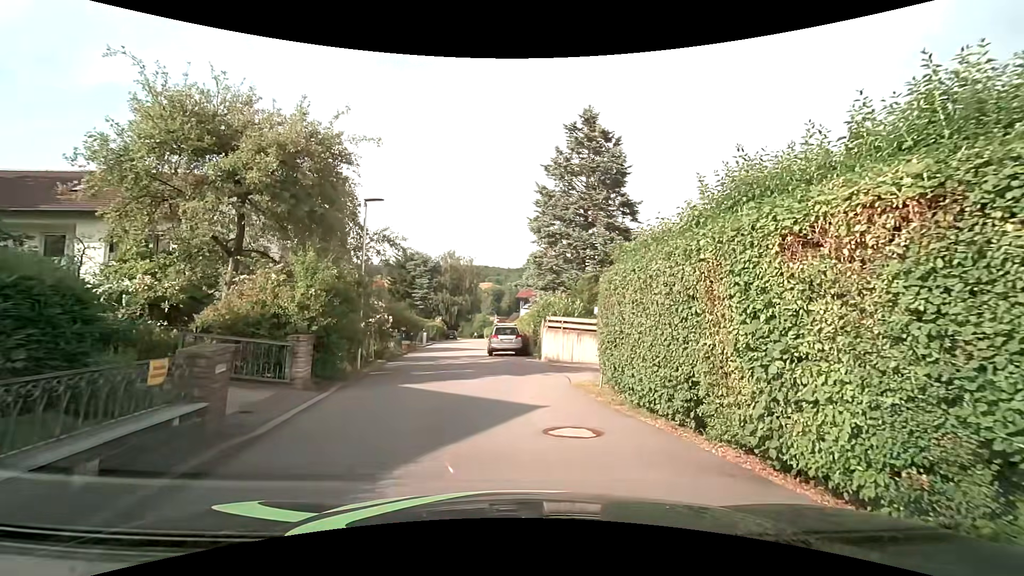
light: Day
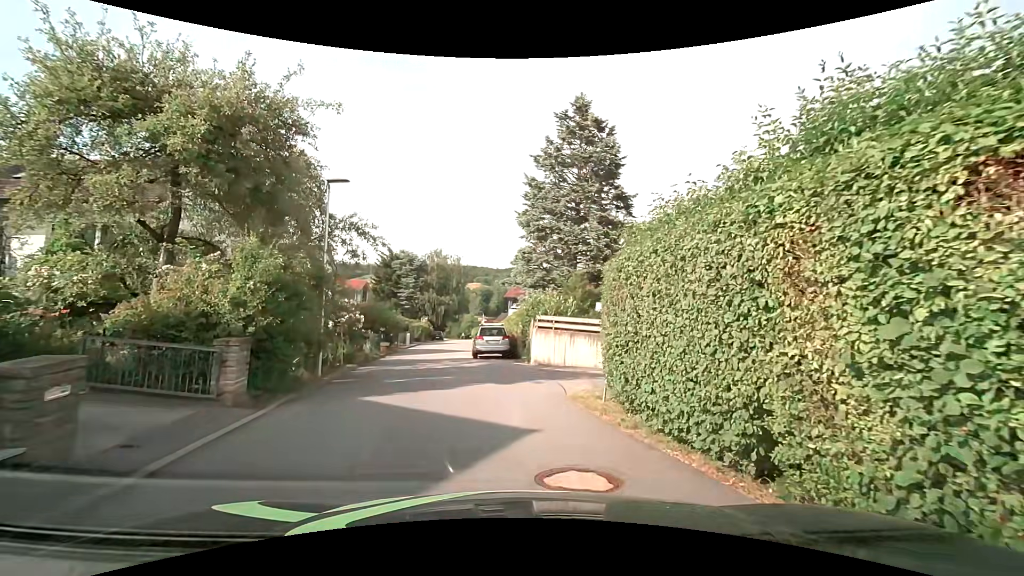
(0.0, +2.0) m; +2°
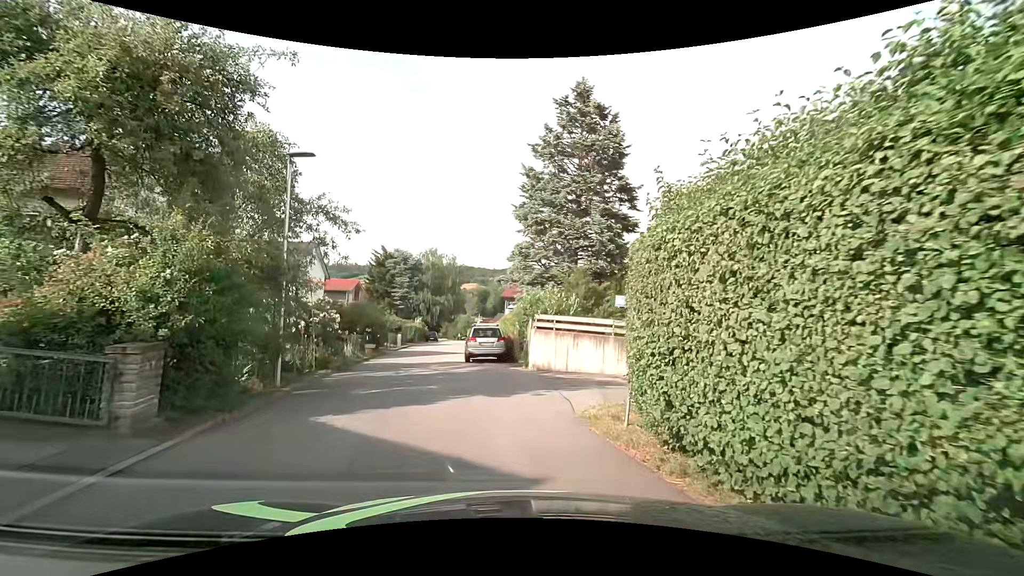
(0.0, +2.1) m; 0°
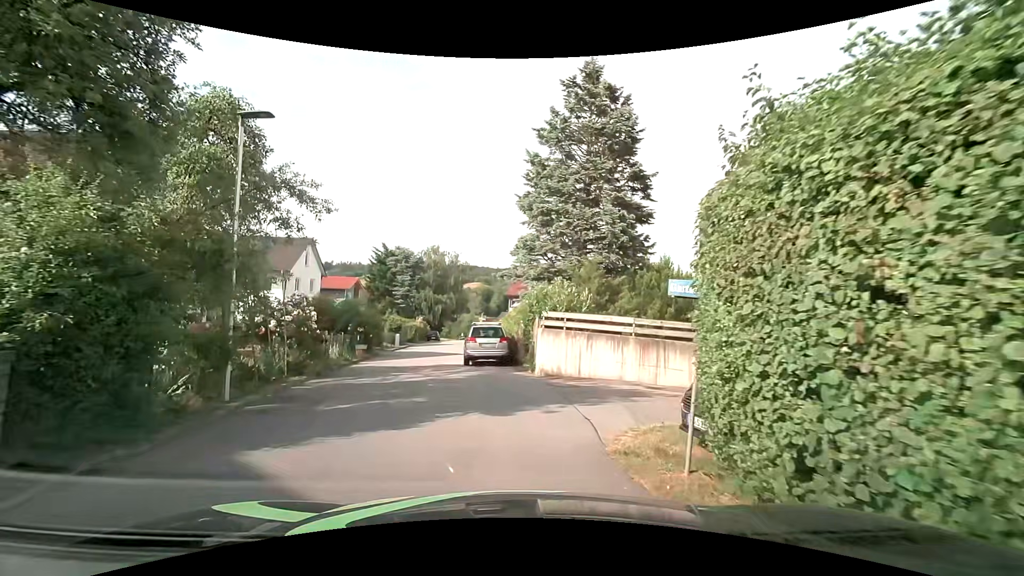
(0.0, +2.2) m; 0°
